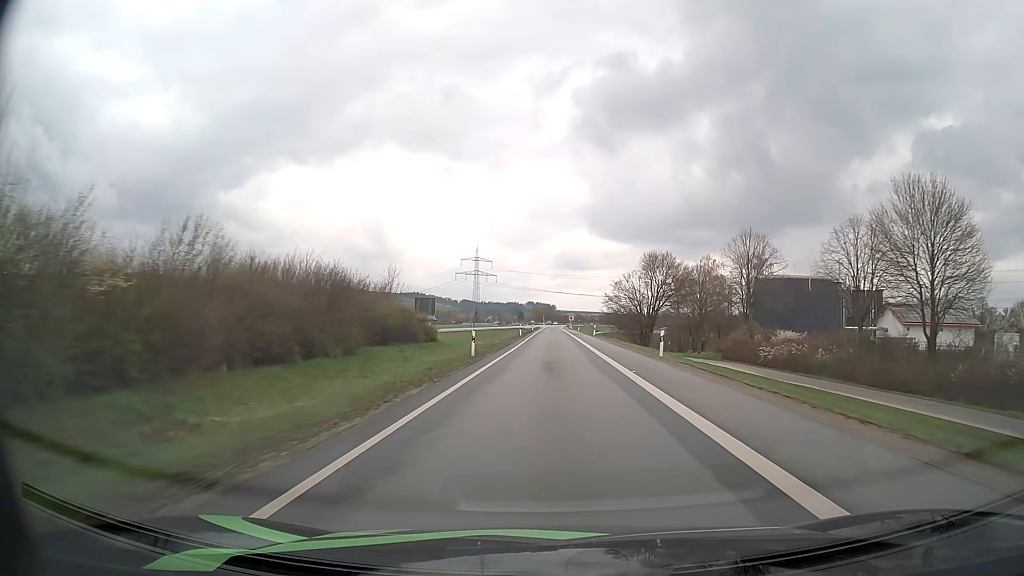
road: primary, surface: asphalt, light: Day
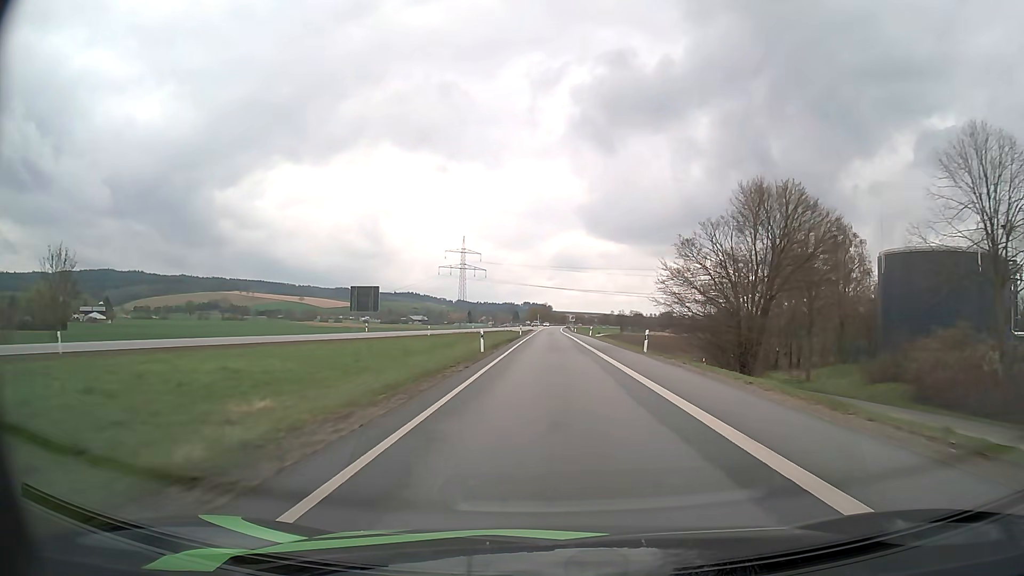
(0.0, +38.6) m; 0°
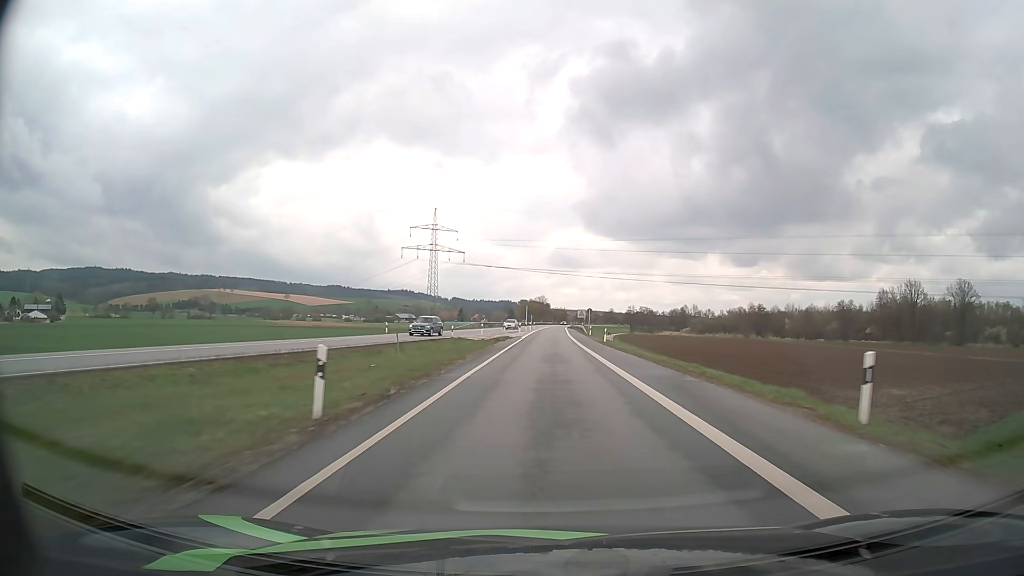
(+0.3, +65.4) m; 0°
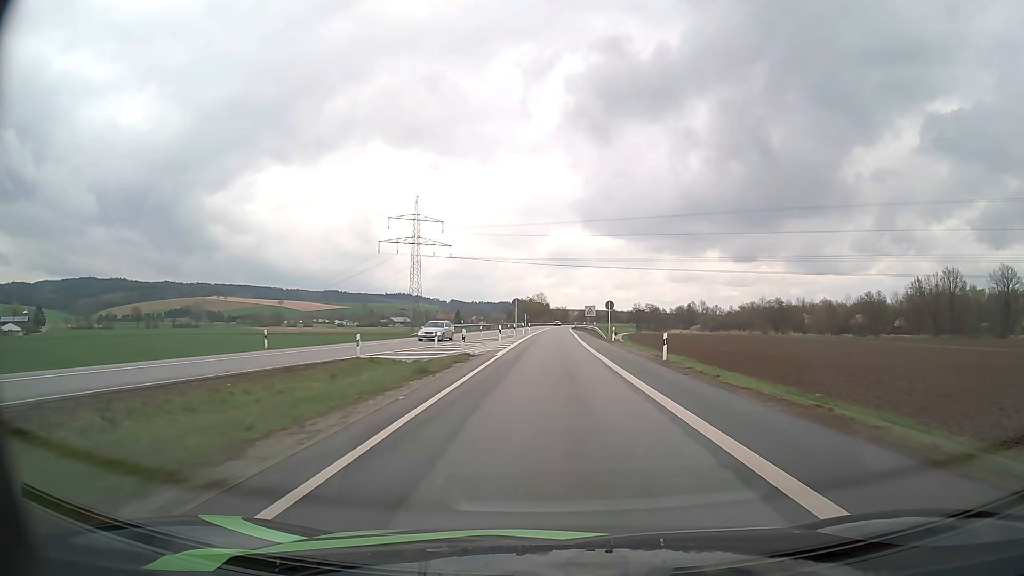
(0.0, +26.5) m; 0°
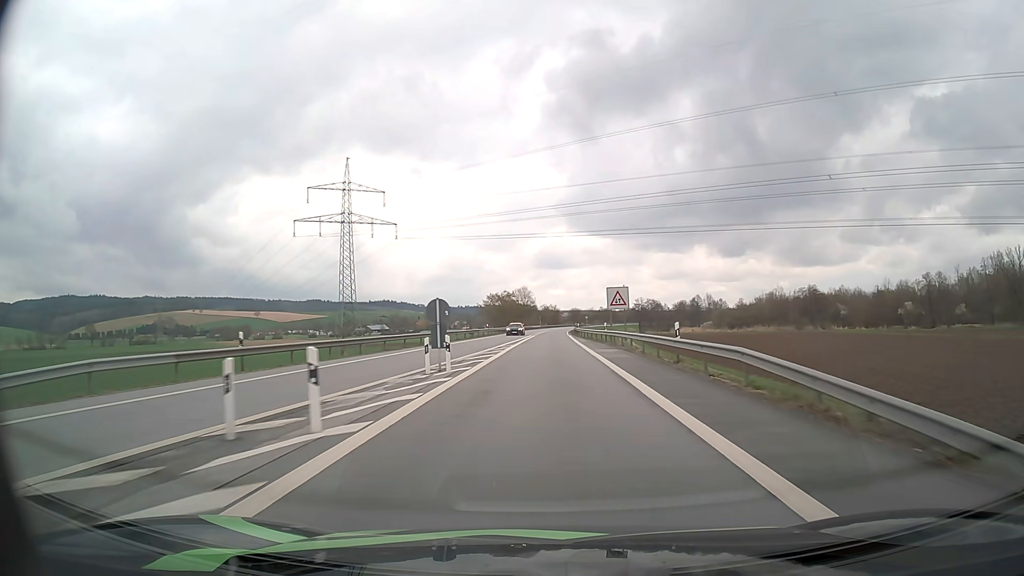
(+0.5, +53.3) m; +1°
